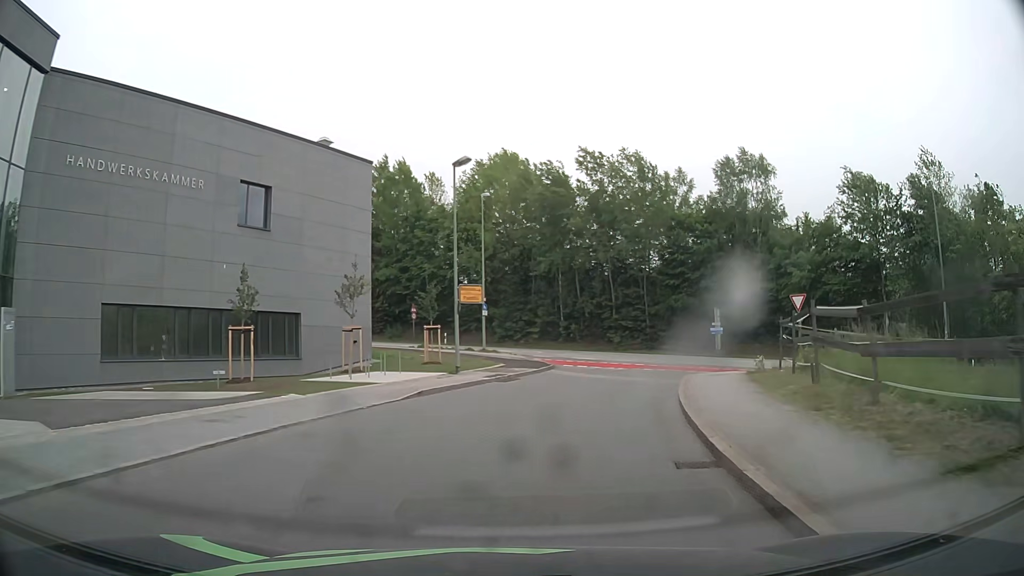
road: residential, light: Day
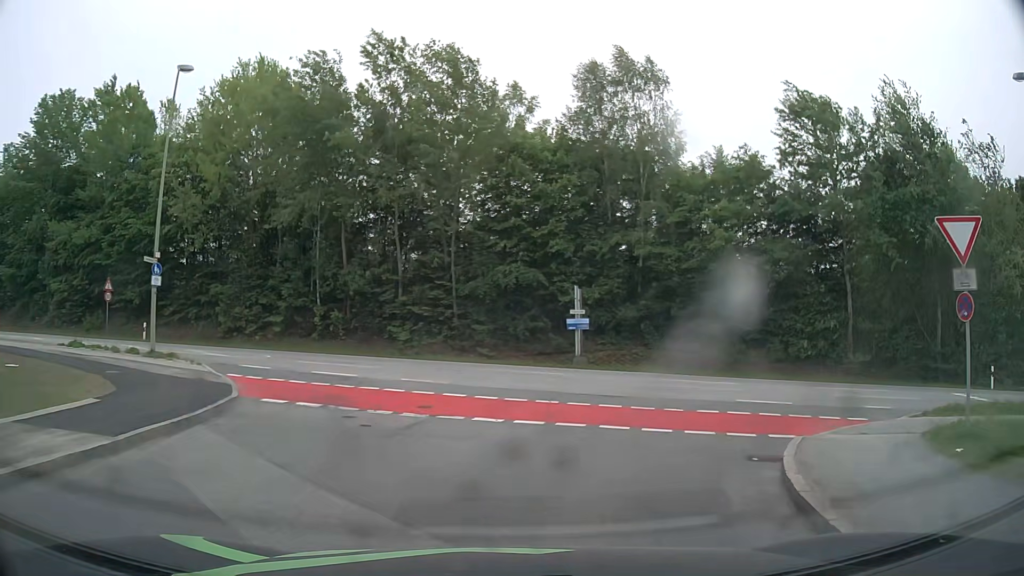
(+3.0, +20.3) m; +18°
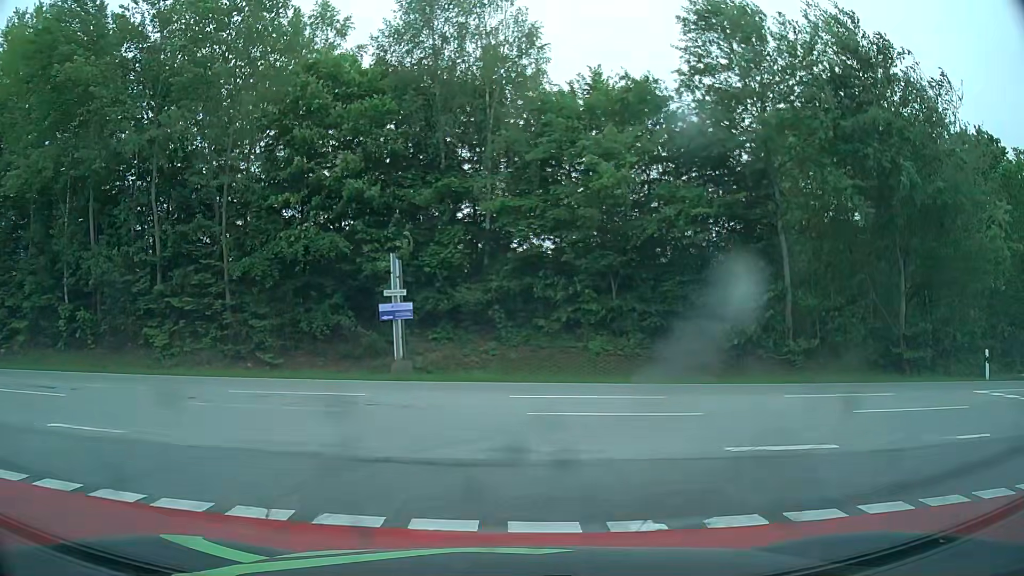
(+1.2, +9.4) m; +15°
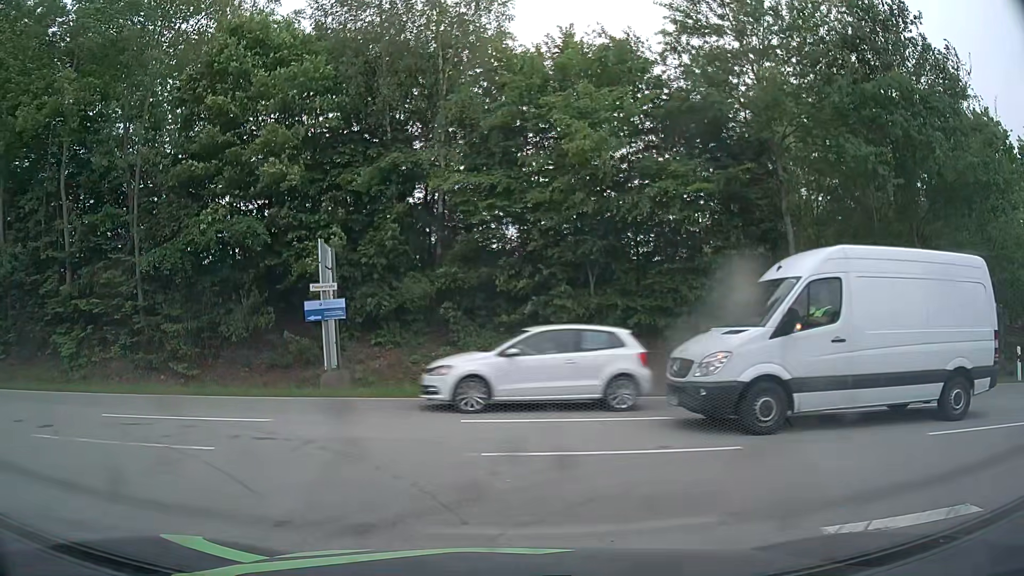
(+0.1, +3.3) m; +1°
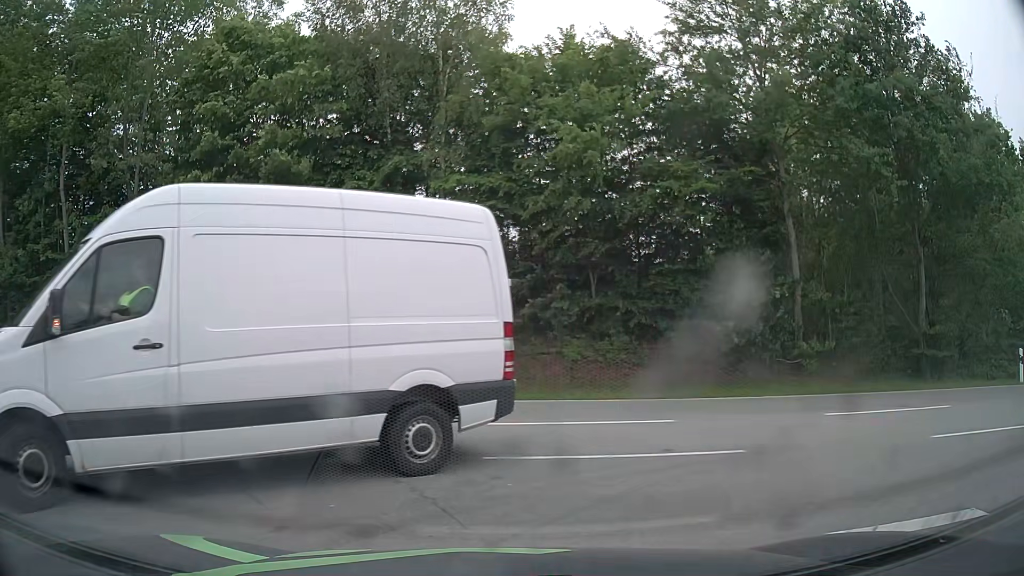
(0.0, +0.2) m; 0°
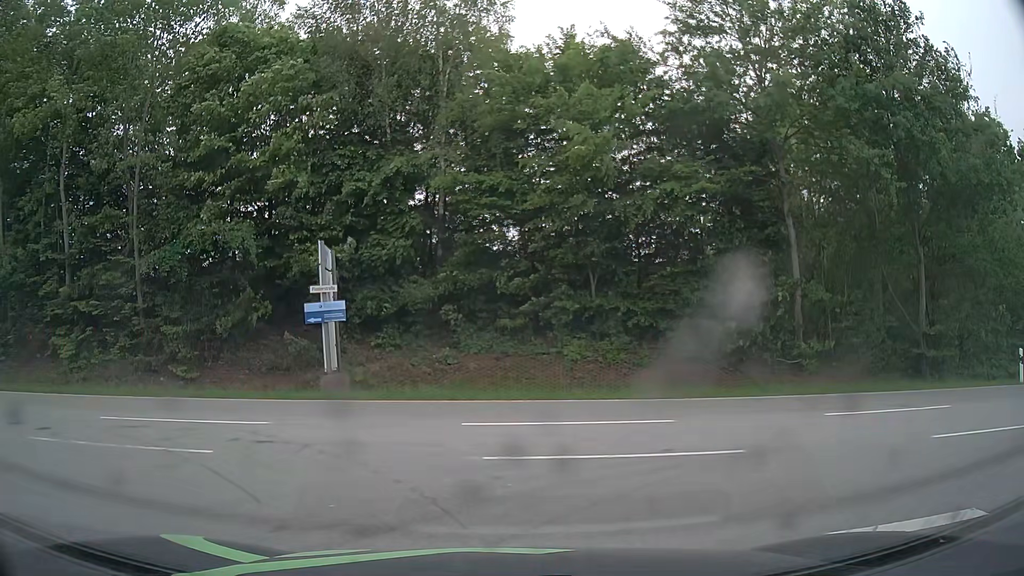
(0.0, 0.0) m; 0°
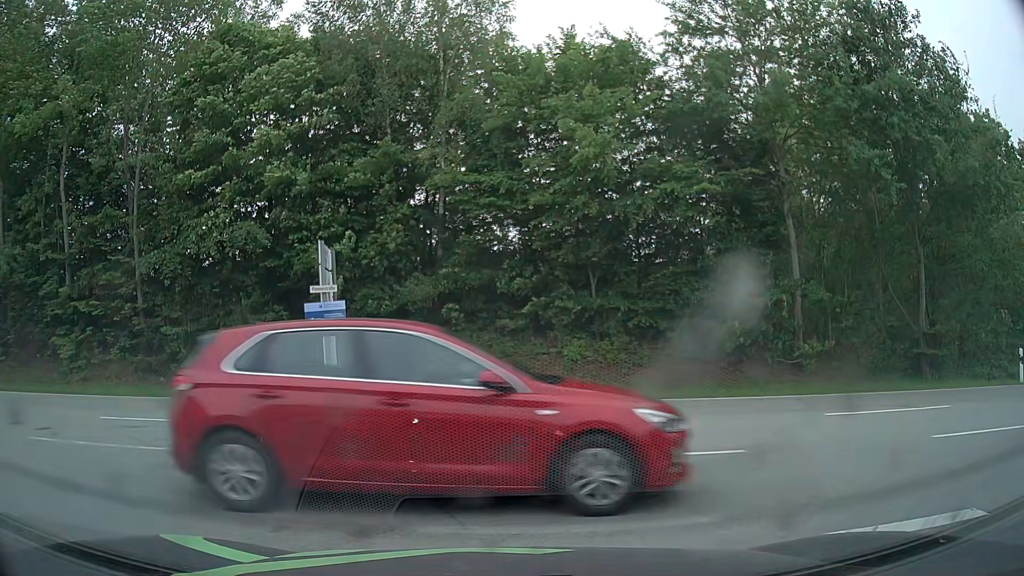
(0.0, 0.0) m; 0°
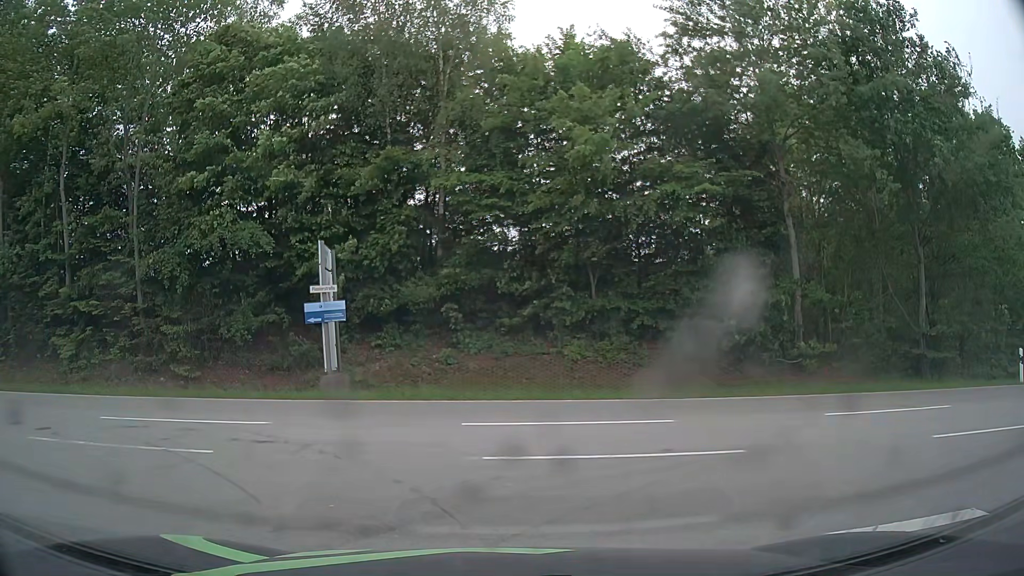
(0.0, 0.0) m; 0°
